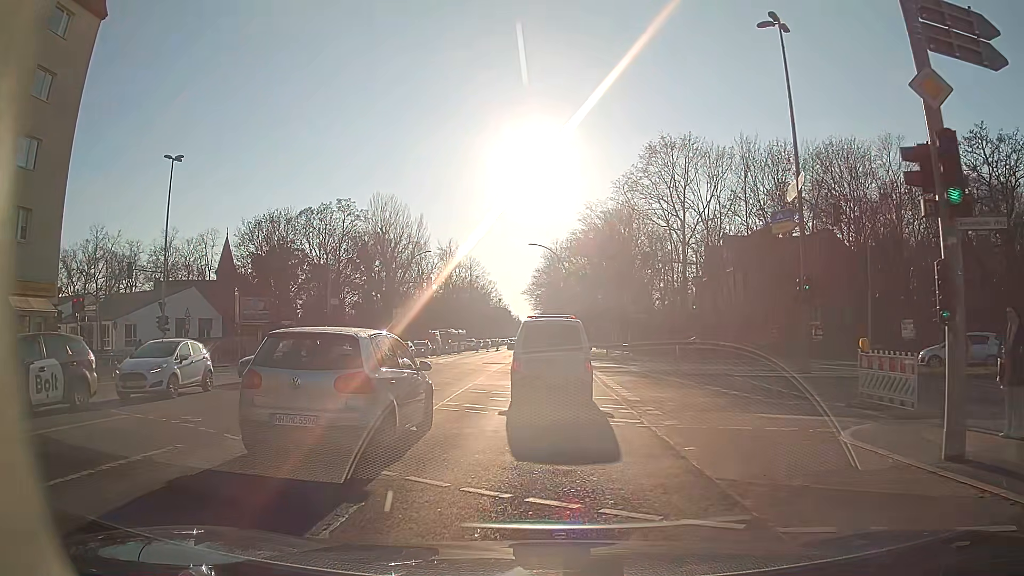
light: Day
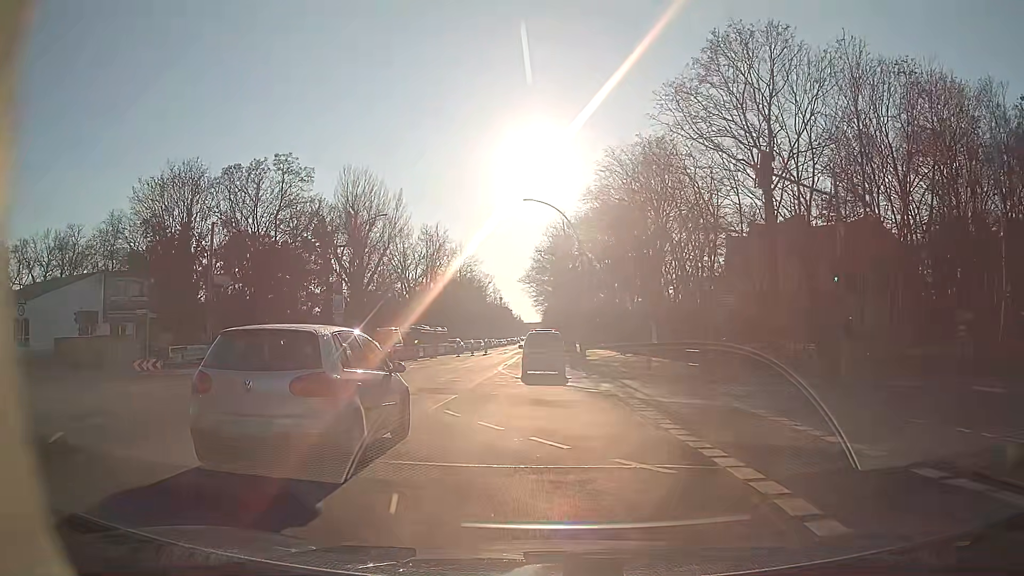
(-0.1, +20.6) m; -1°
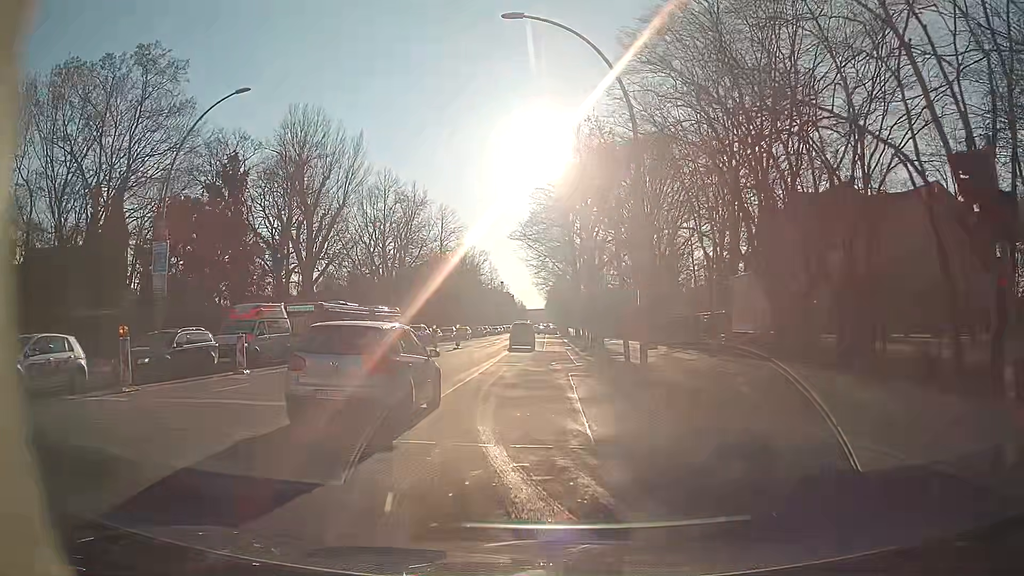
(0.0, +24.2) m; 0°
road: secondary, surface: asphalt
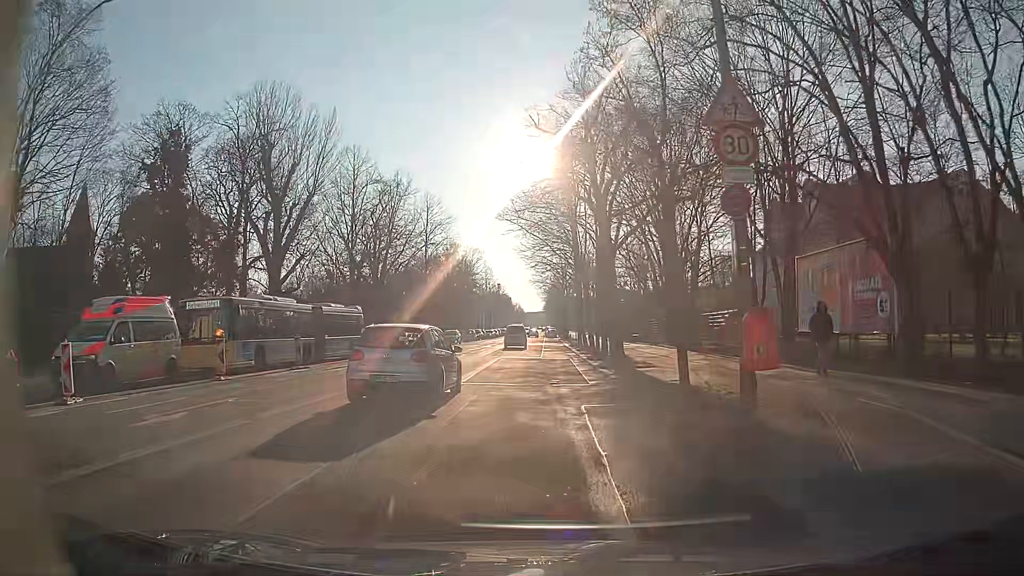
(0.0, +9.2) m; 0°
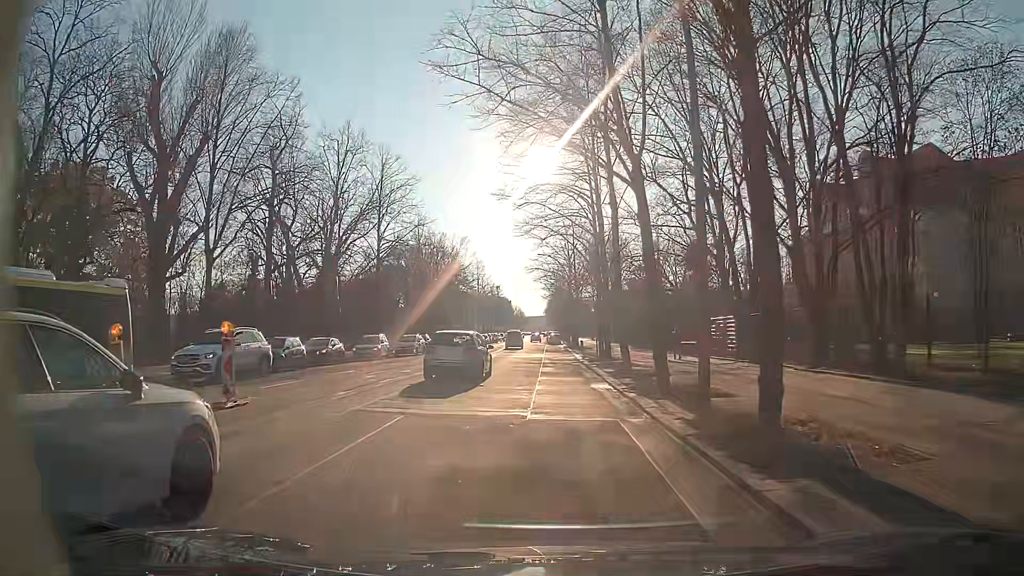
(0.0, +23.1) m; +1°
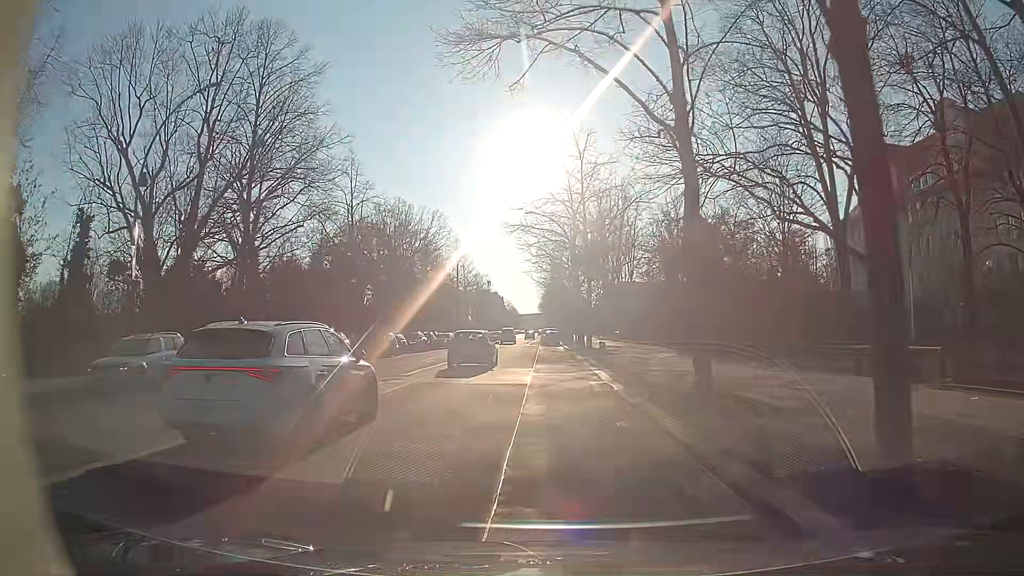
(-0.2, +24.6) m; -1°
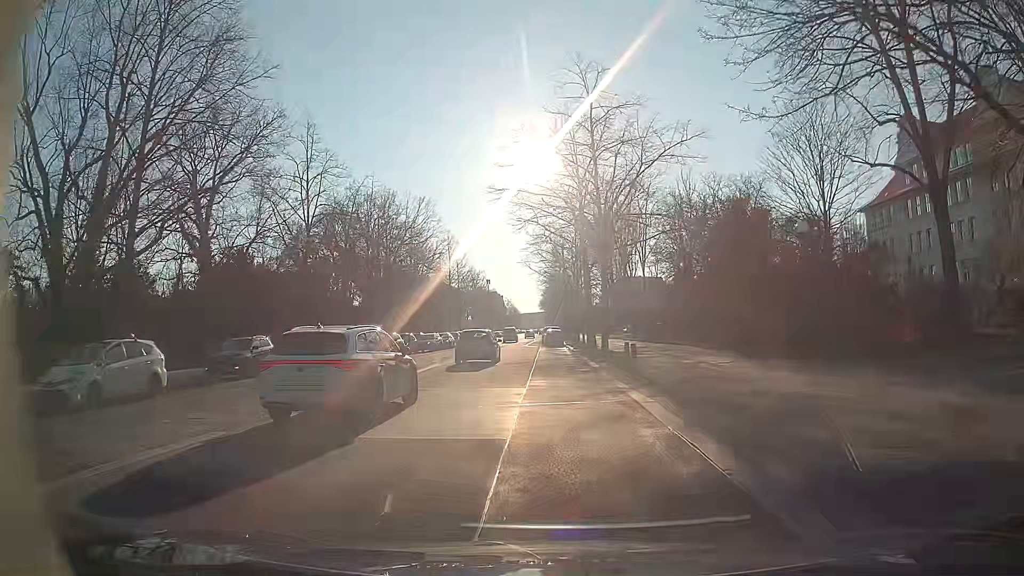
(+0.1, +9.8) m; +1°
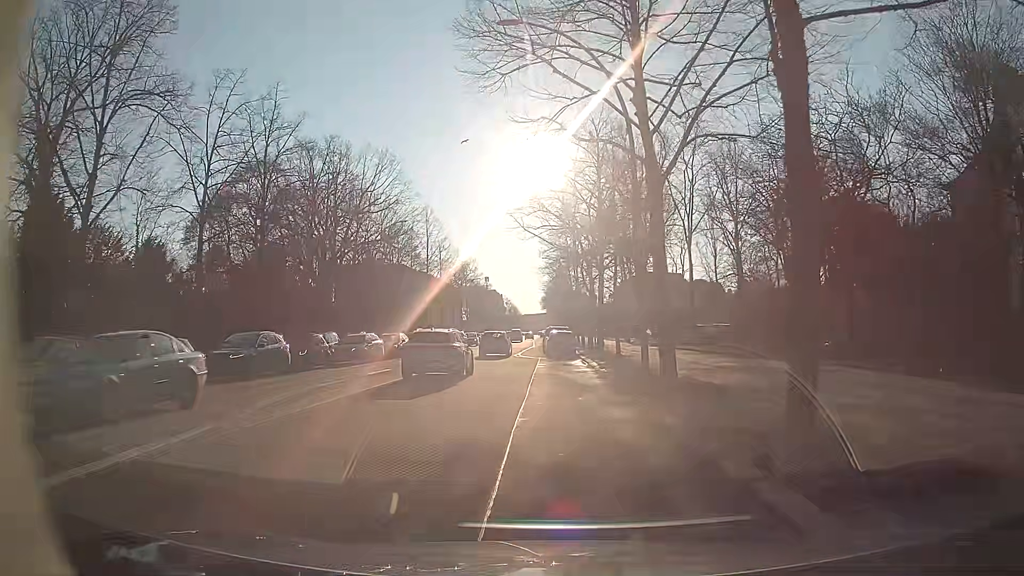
(-0.6, +21.9) m; -1°
(0, +10) (0, +20) (-1, +30) (-1, +40) (-2, +50) (-2, +60) (-1, +70) (-1, +80) (-1, +90) (-2, +100) m
